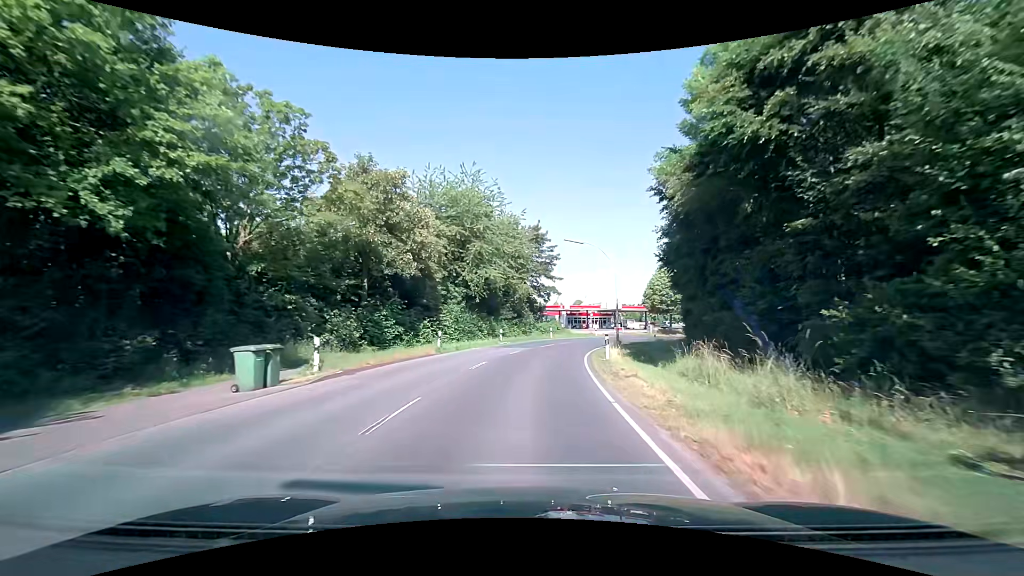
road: secondary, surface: asphalt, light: Day
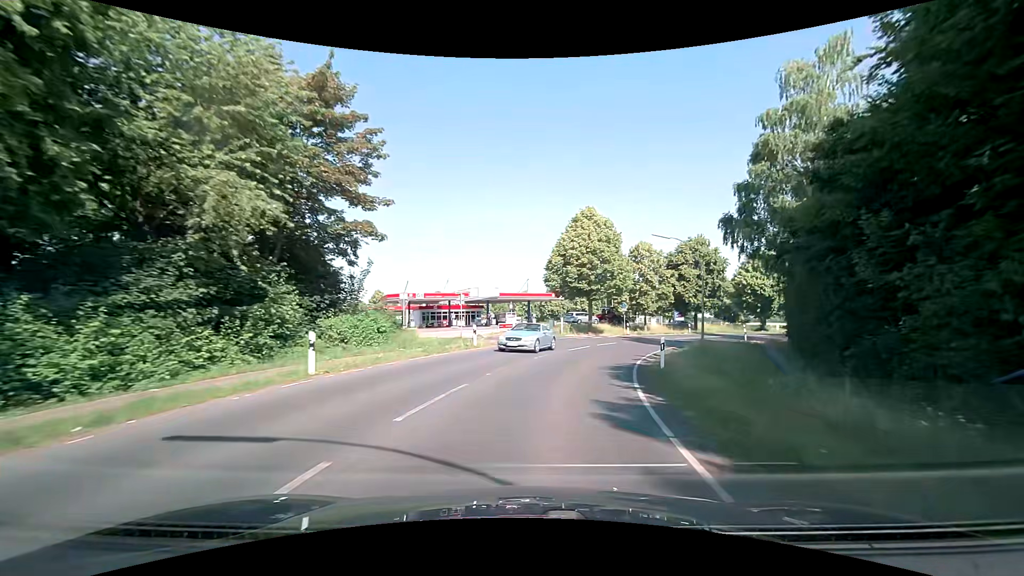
(+4.0, +38.0) m; +15°
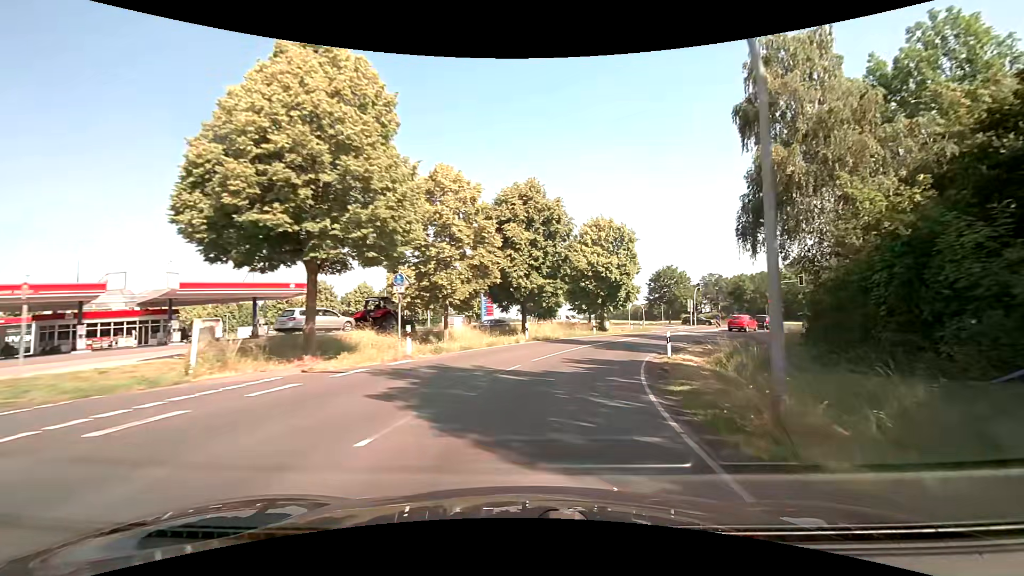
(+5.9, +29.8) m; +23°
(+1, +10) (+3, +20) (+7, +29) (+11, +38) (+16, +46) (+23, +53) (+31, +60) (+37, +68) (+36, +78) (+29, +85) m
